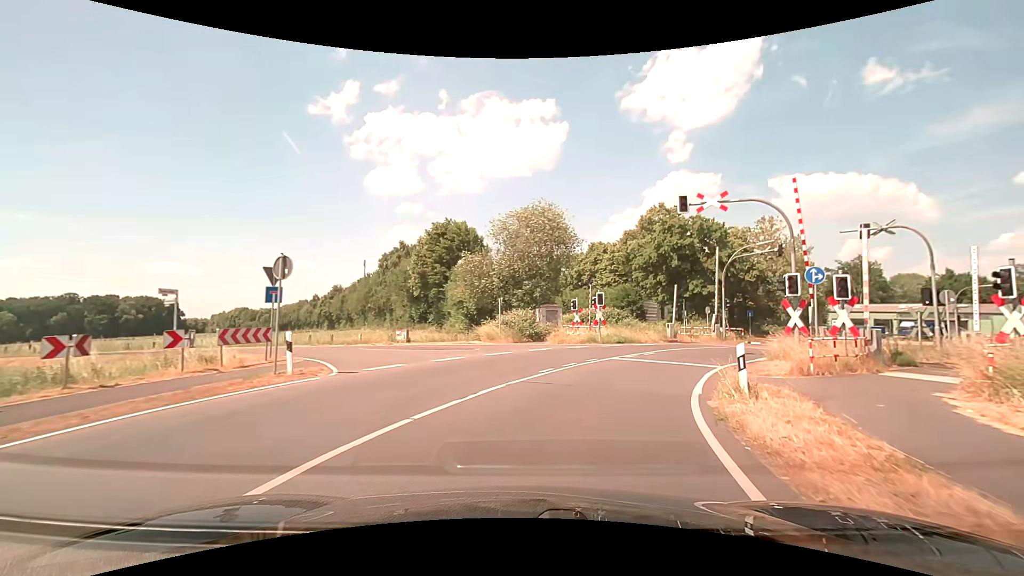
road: secondary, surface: asphalt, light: Day
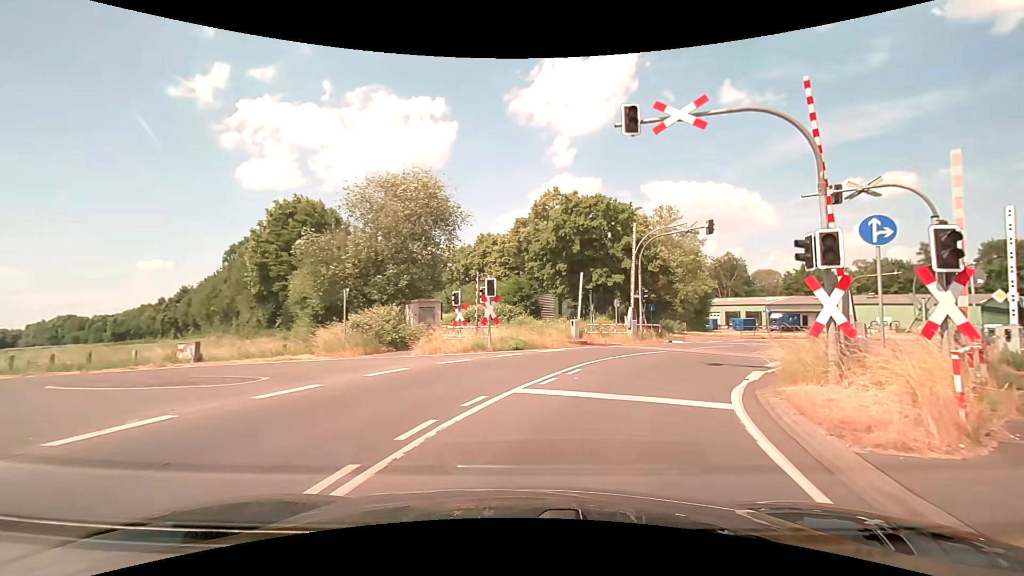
(+0.9, +9.1) m; +13°
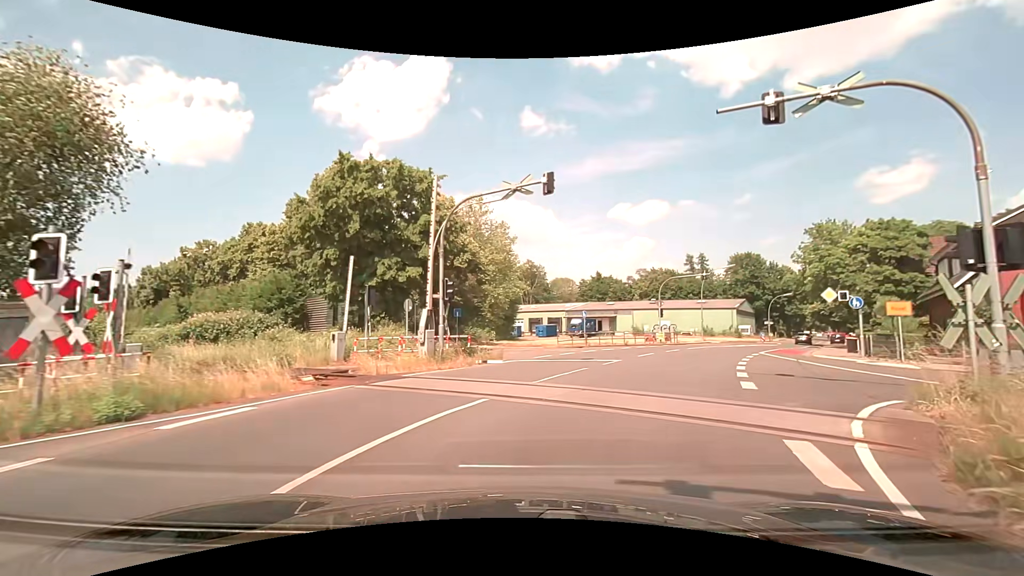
(+2.0, +11.0) m; +21°
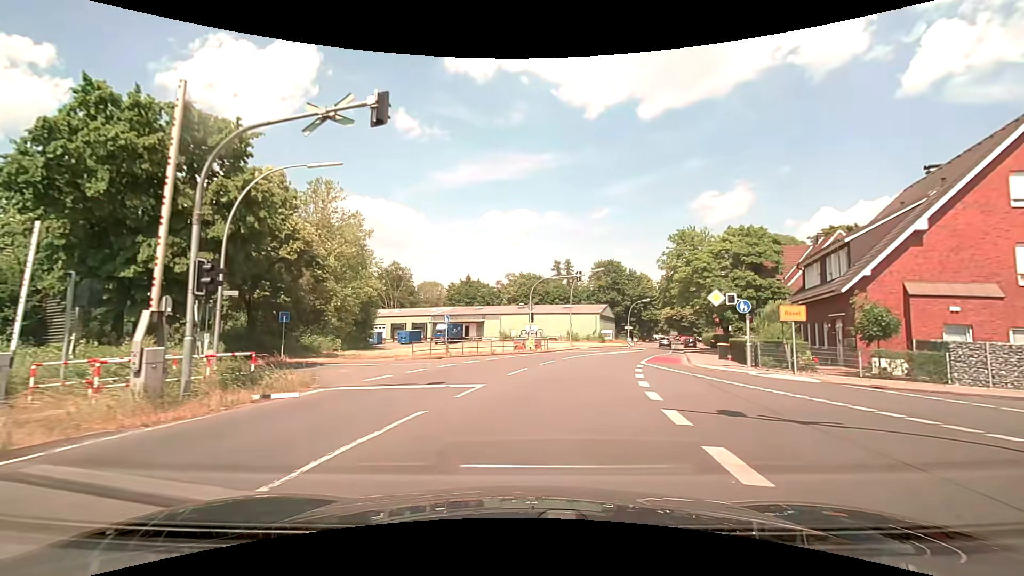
(+0.8, +6.2) m; +15°
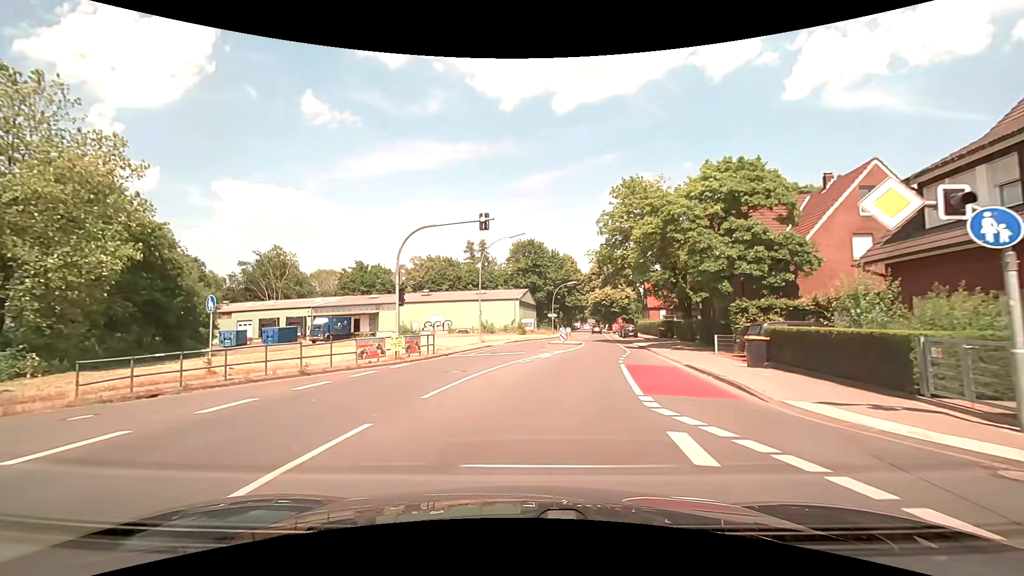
(+2.2, +17.9) m; +9°
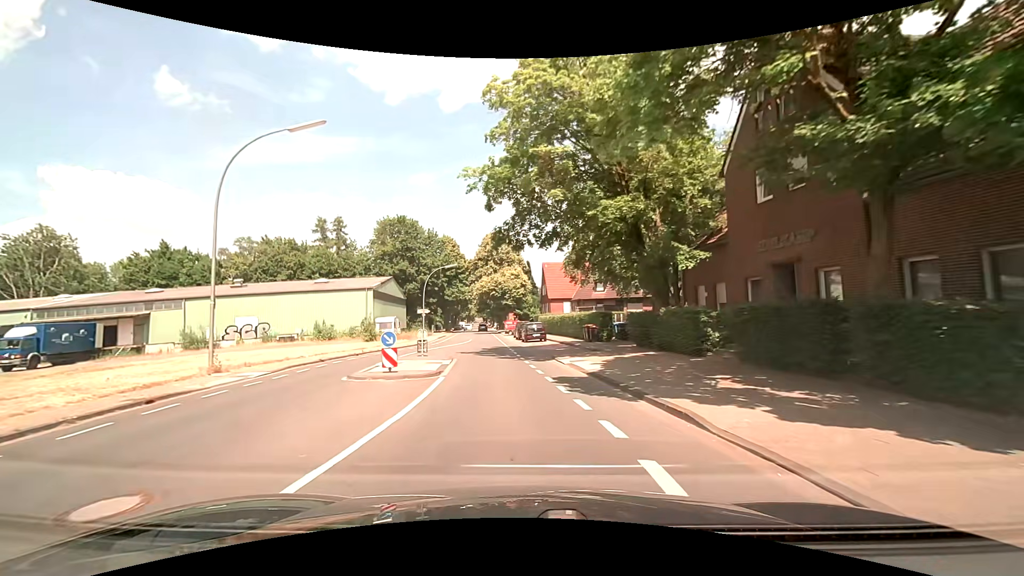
(+2.8, +23.3) m; +12°
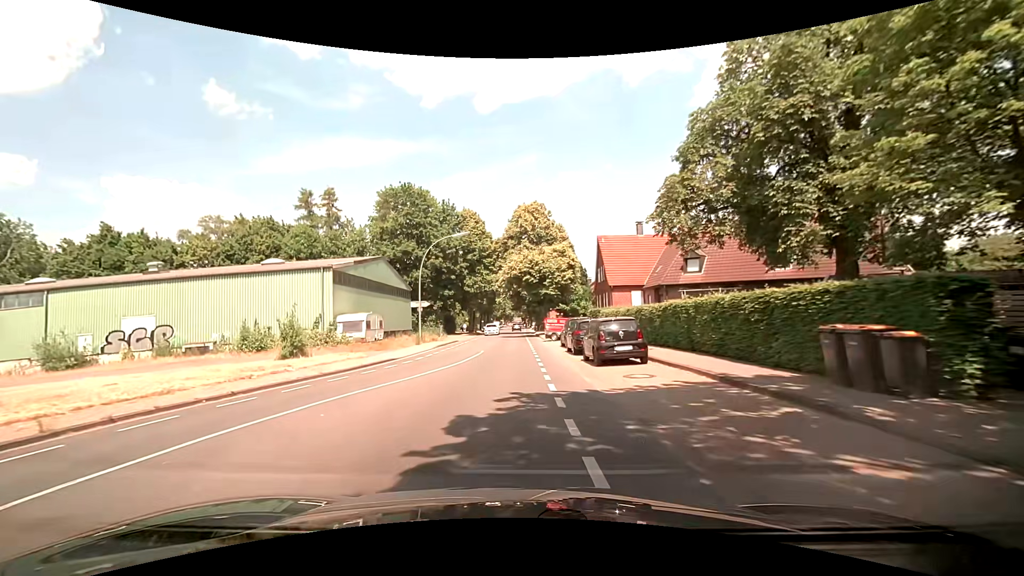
(-0.8, +22.2) m; -5°
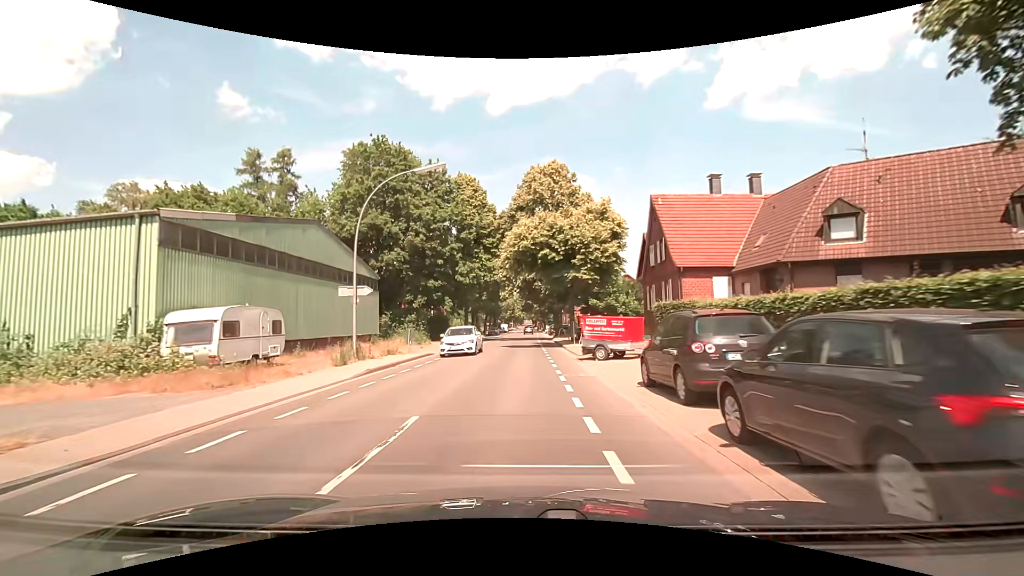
(-0.2, +17.9) m; -1°
(0, +10) (0, +20) (0, +30) (+1, +40) (+1, +50) (+1, +60) (+1, +70) (+2, +80) (+2, +90) (+2, +100) m
